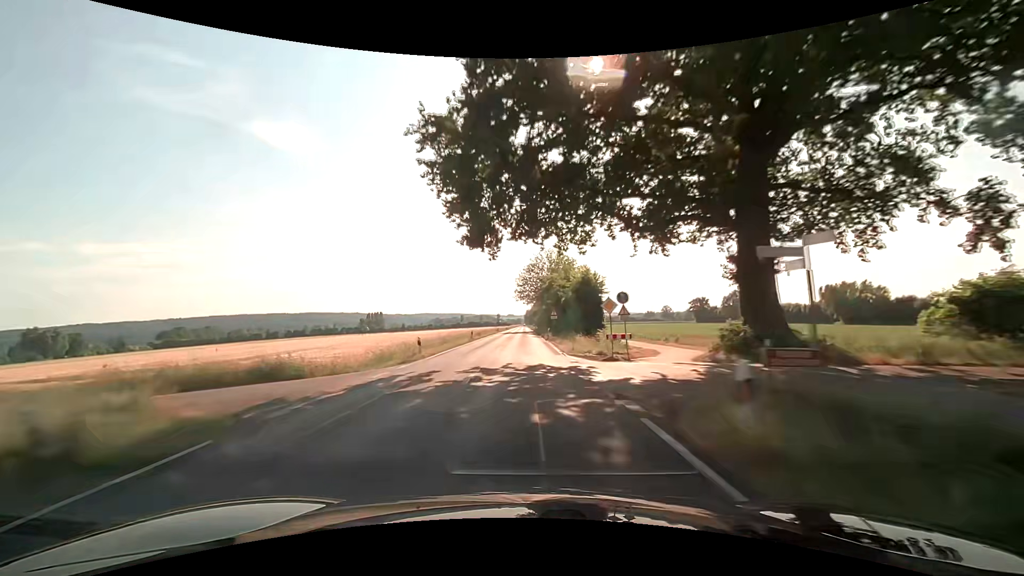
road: secondary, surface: asphalt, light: Day
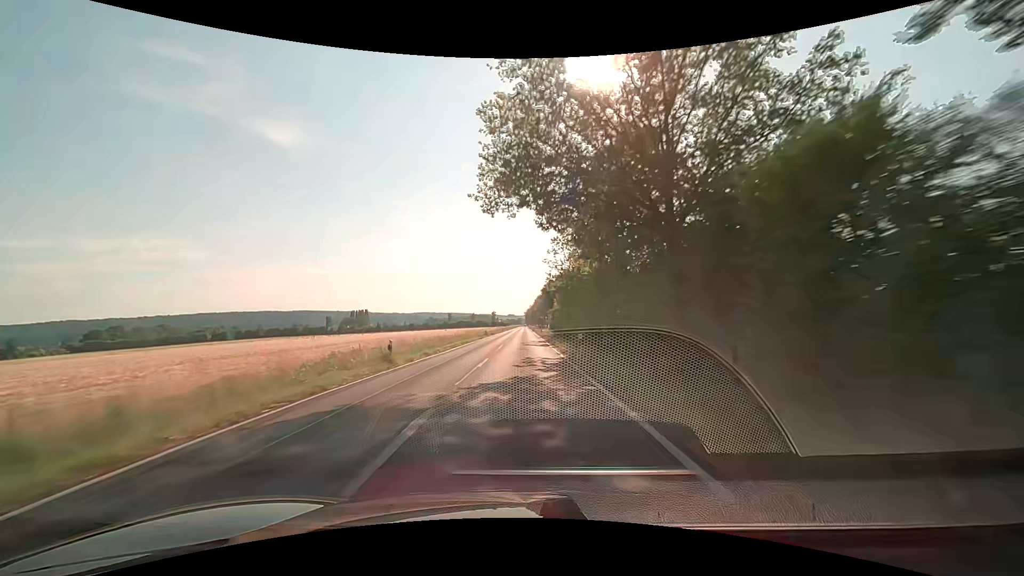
(-0.1, +79.0) m; 0°
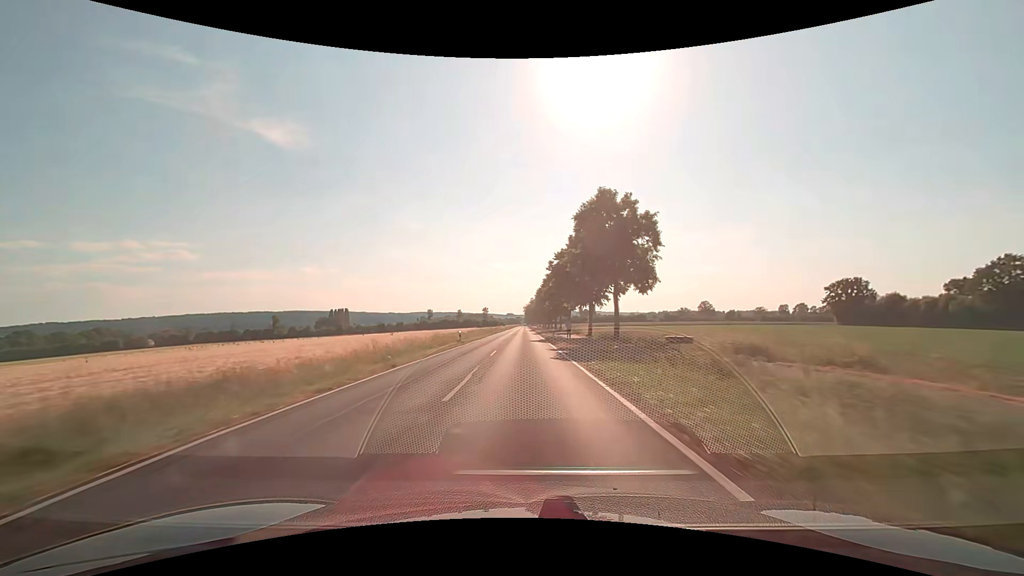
(-0.2, +79.0) m; 0°
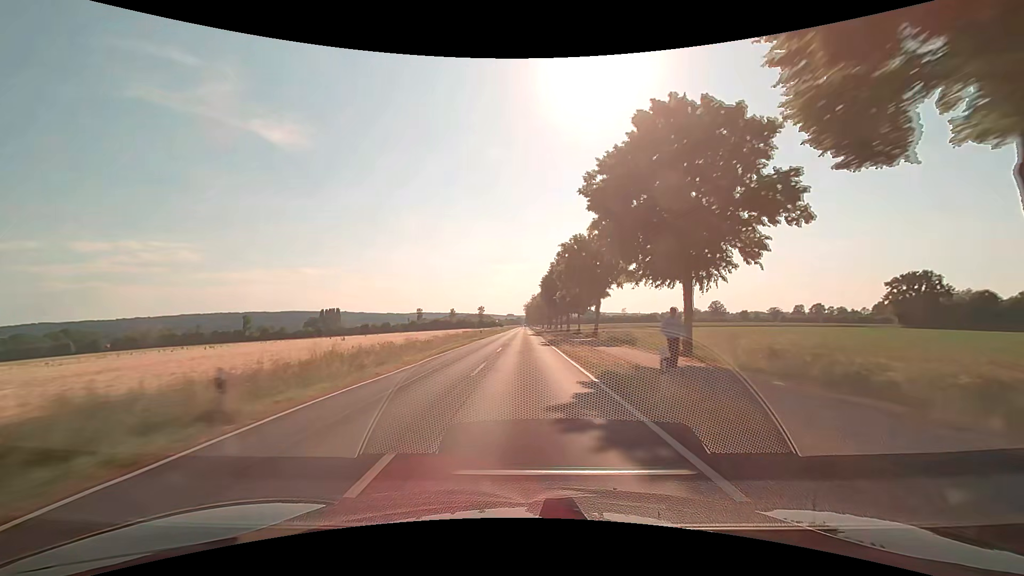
(0.0, +31.6) m; 0°
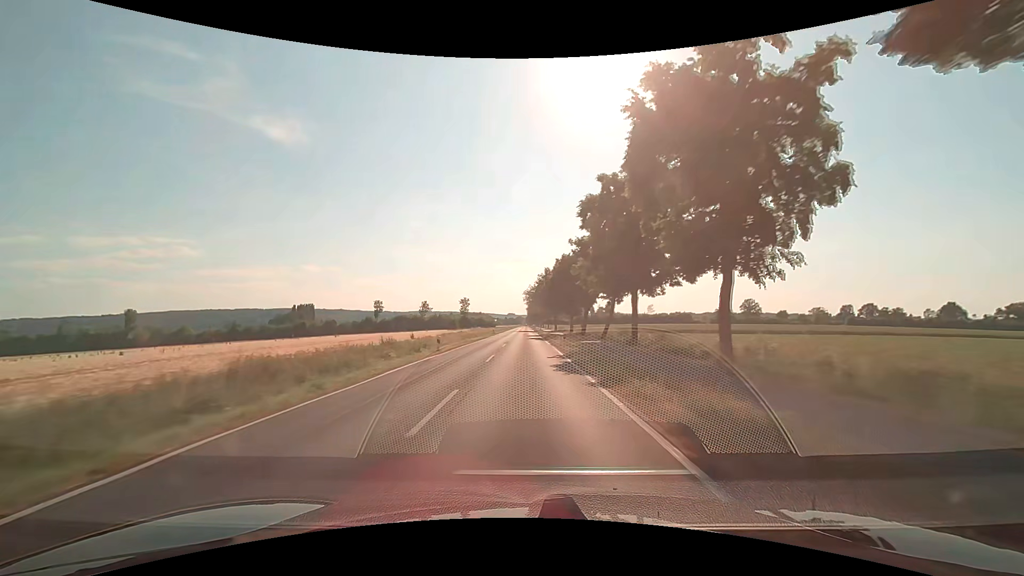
(+0.2, +79.0) m; 0°
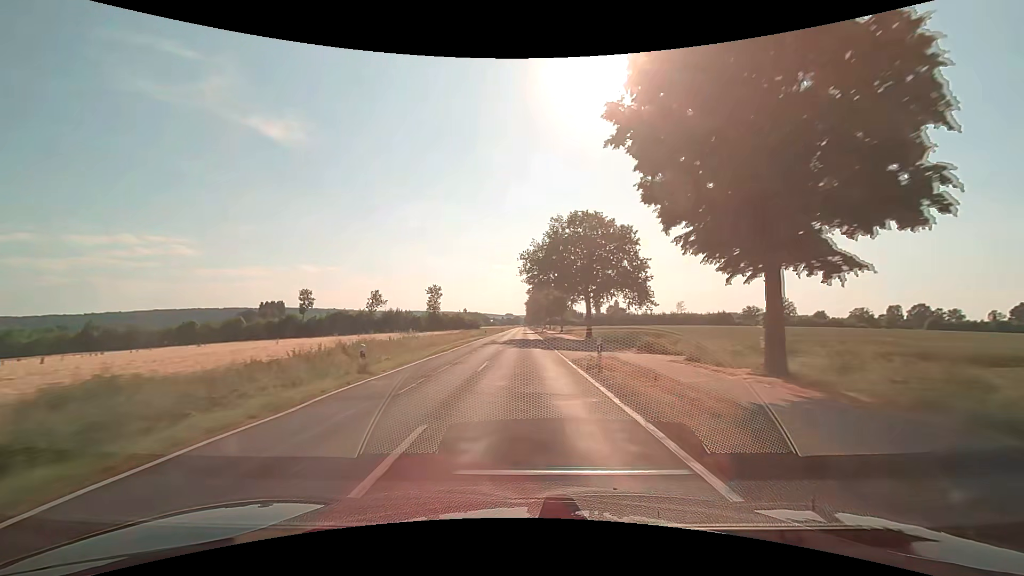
(+0.2, +63.3) m; 0°
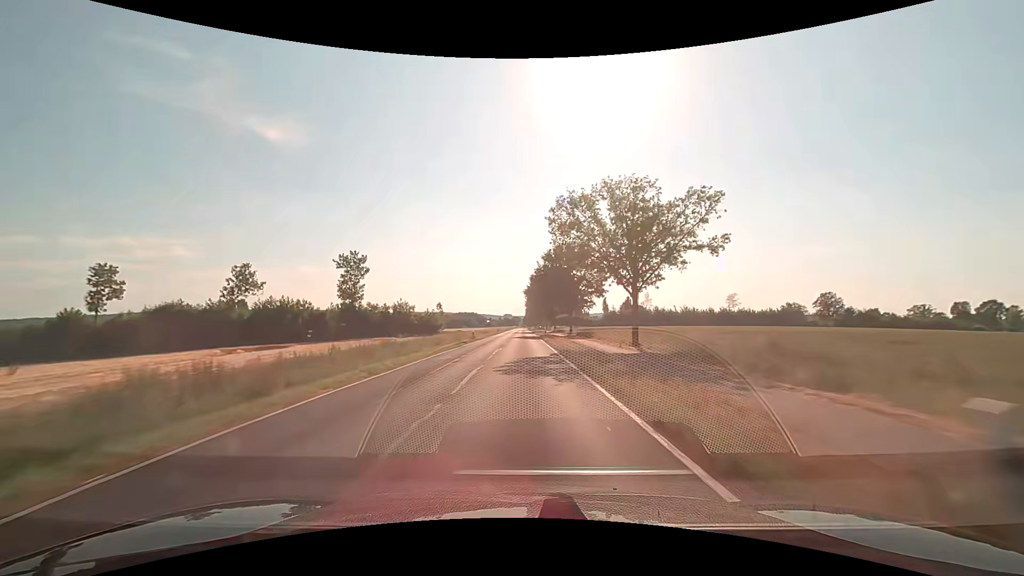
(0.0, +63.2) m; 0°
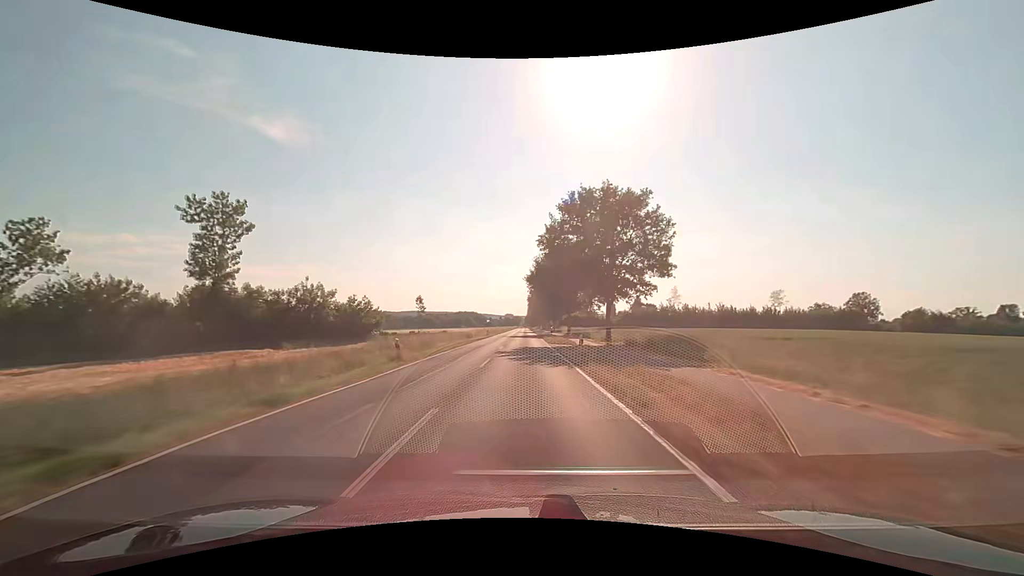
(-0.1, +31.6) m; 0°
(0, +10) (0, +20) (0, +30) (0, +40) (0, +50) (0, +60) (0, +70) (0, +80) (0, +90) (0, +100) m
